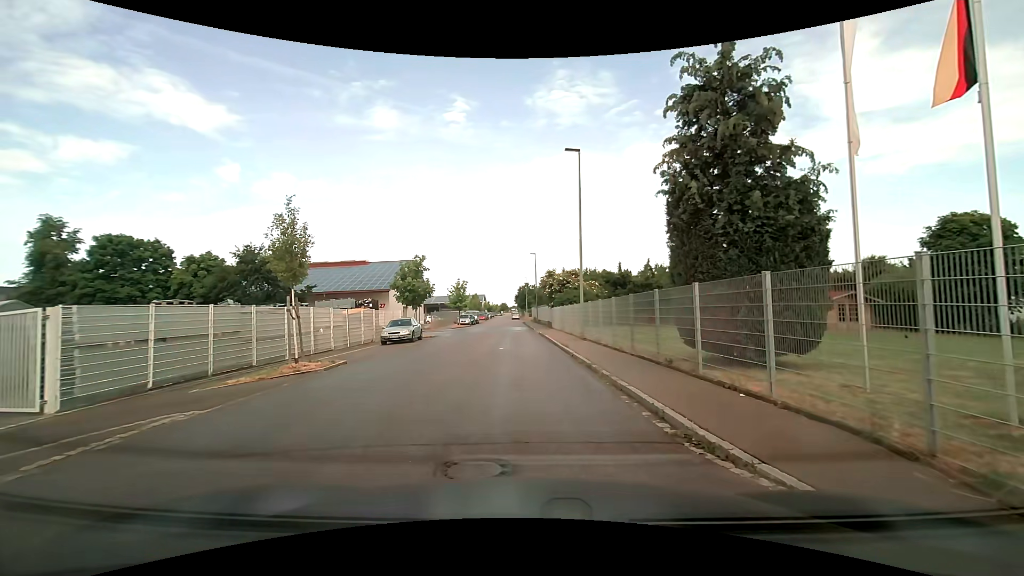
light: Day
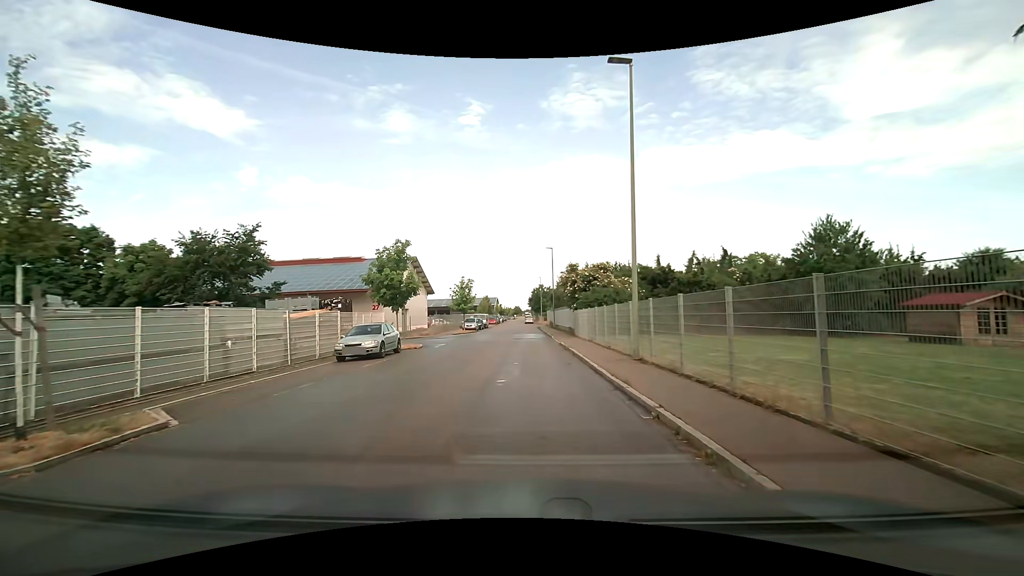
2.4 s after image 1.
(-0.3, +8.7) m; -2°
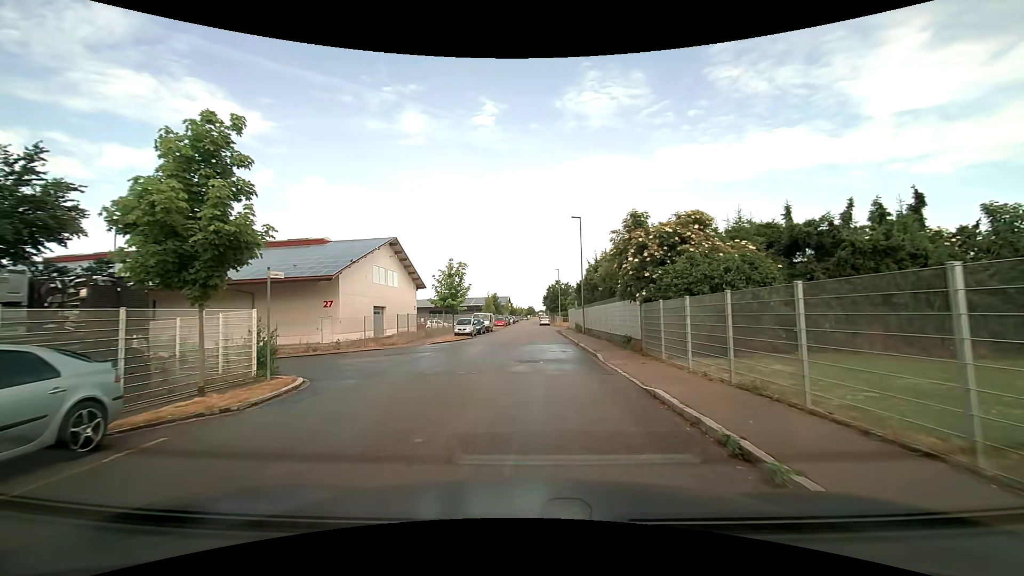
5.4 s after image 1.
(-0.5, +16.9) m; -2°
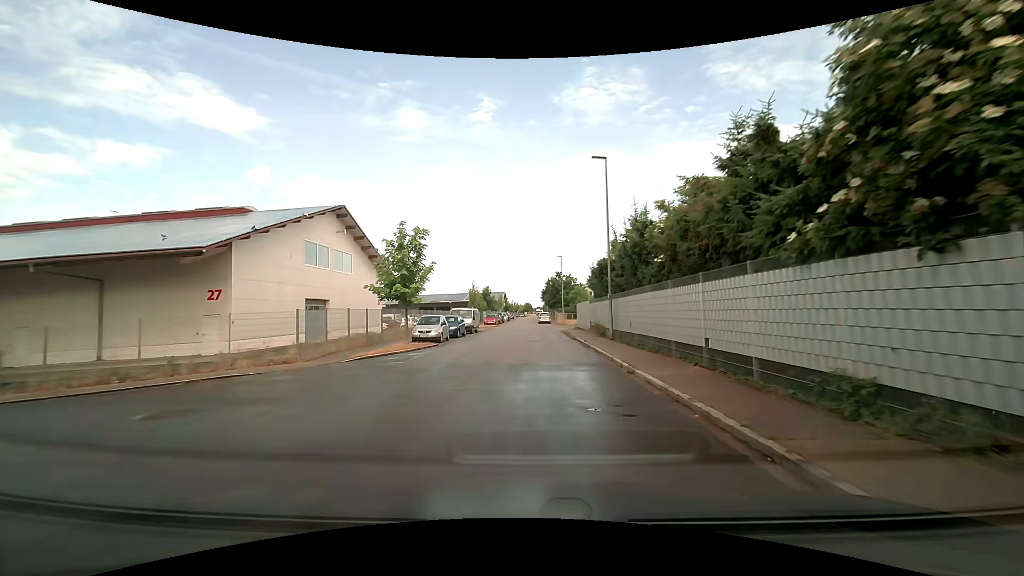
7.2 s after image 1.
(0.0, +13.6) m; +1°
